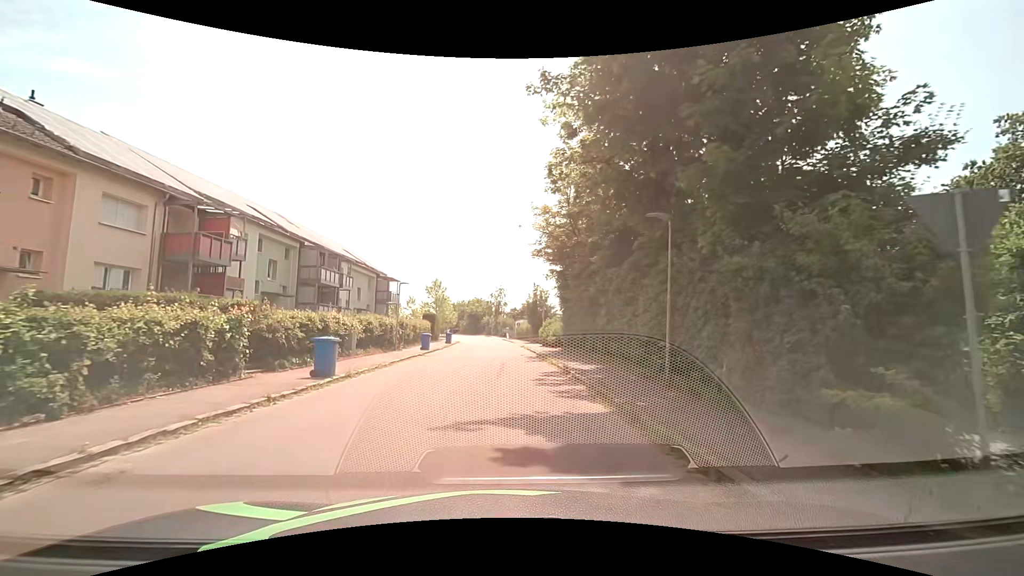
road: residential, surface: asphalt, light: Day
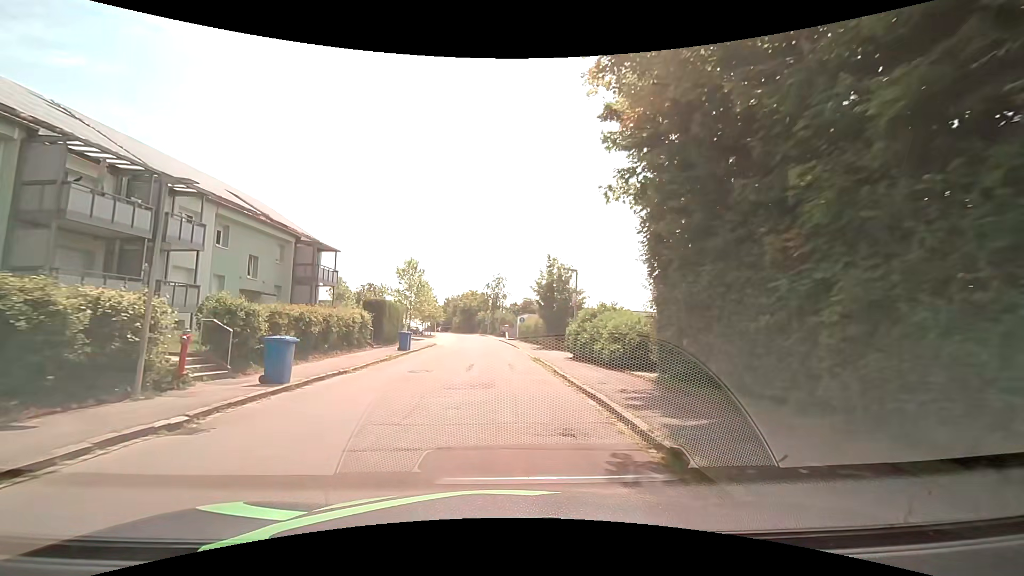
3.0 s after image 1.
(+0.2, +21.2) m; 0°
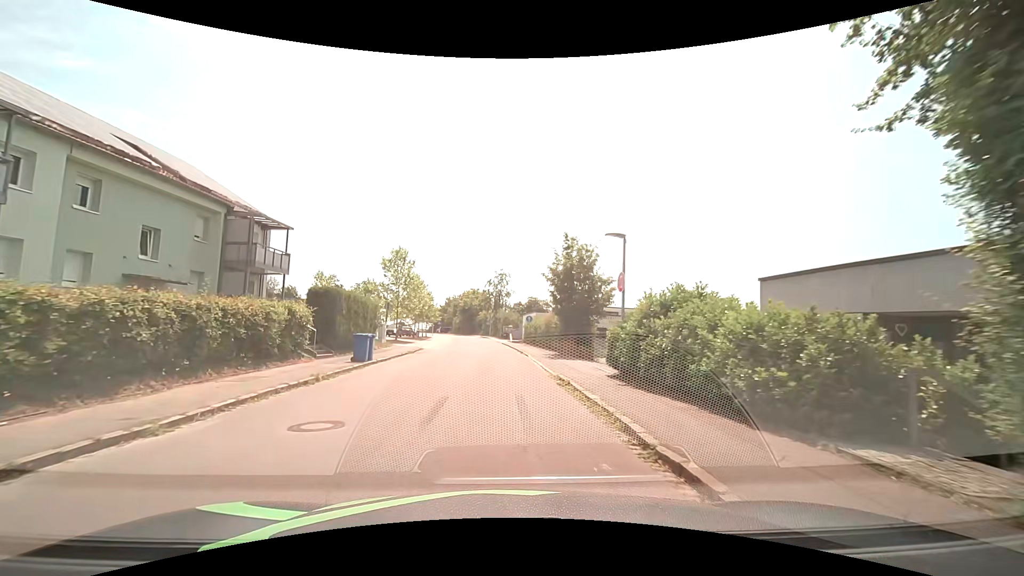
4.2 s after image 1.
(0.0, +9.0) m; +2°
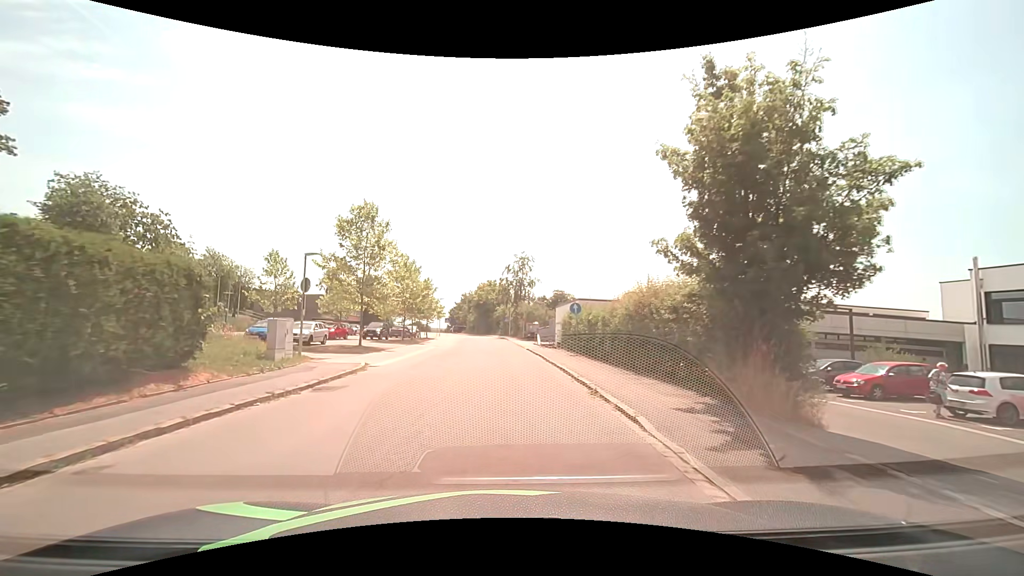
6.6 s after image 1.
(-0.9, +18.9) m; -4°
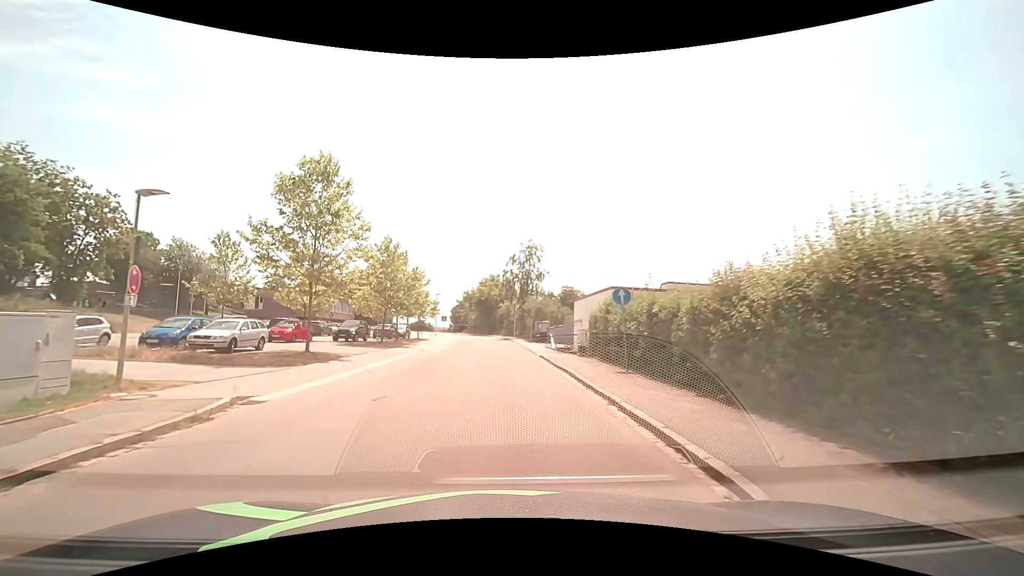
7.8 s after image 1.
(0.0, +9.2) m; 0°
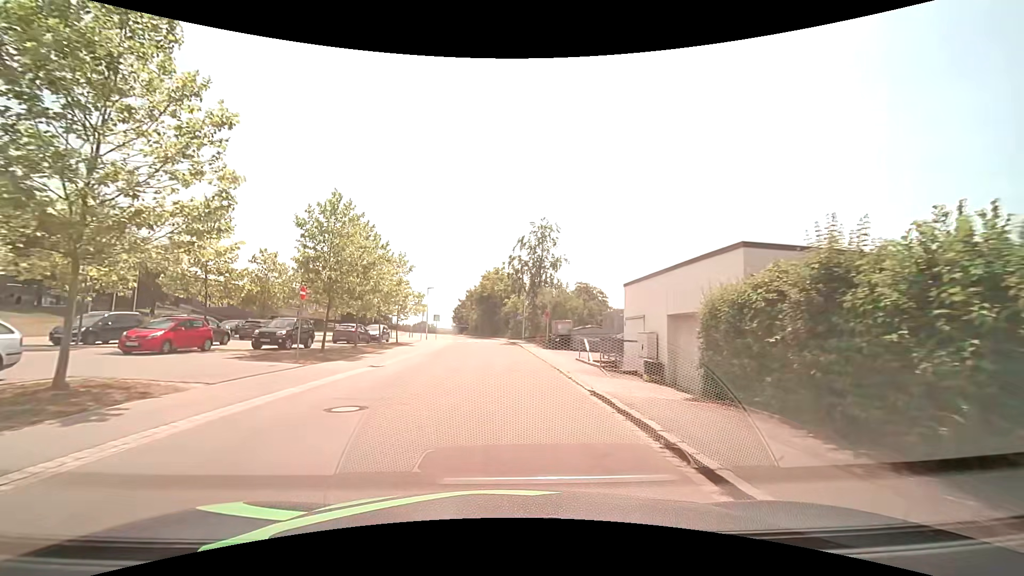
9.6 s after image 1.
(-0.1, +13.0) m; -1°
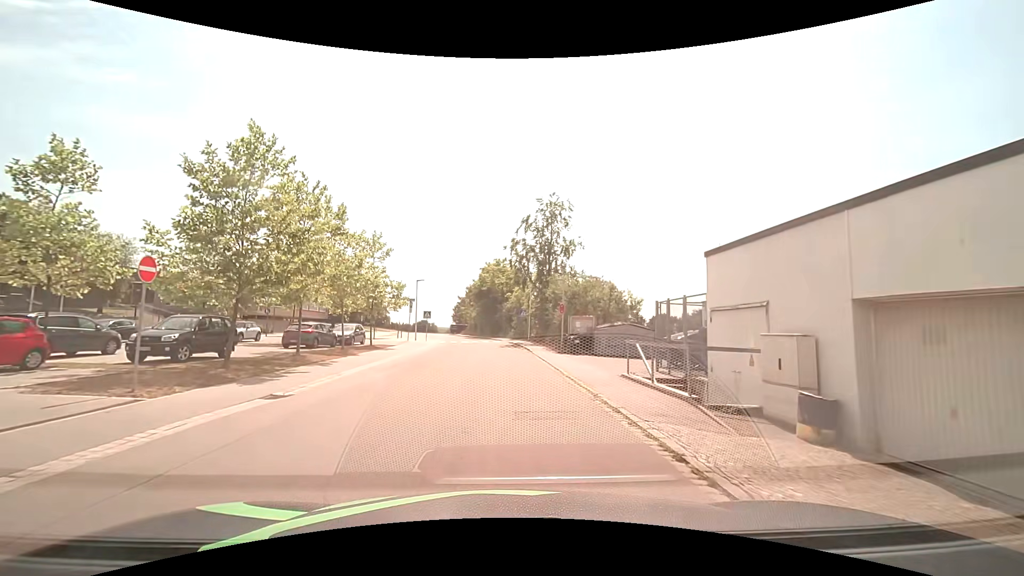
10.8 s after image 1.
(0.0, +8.5) m; -1°
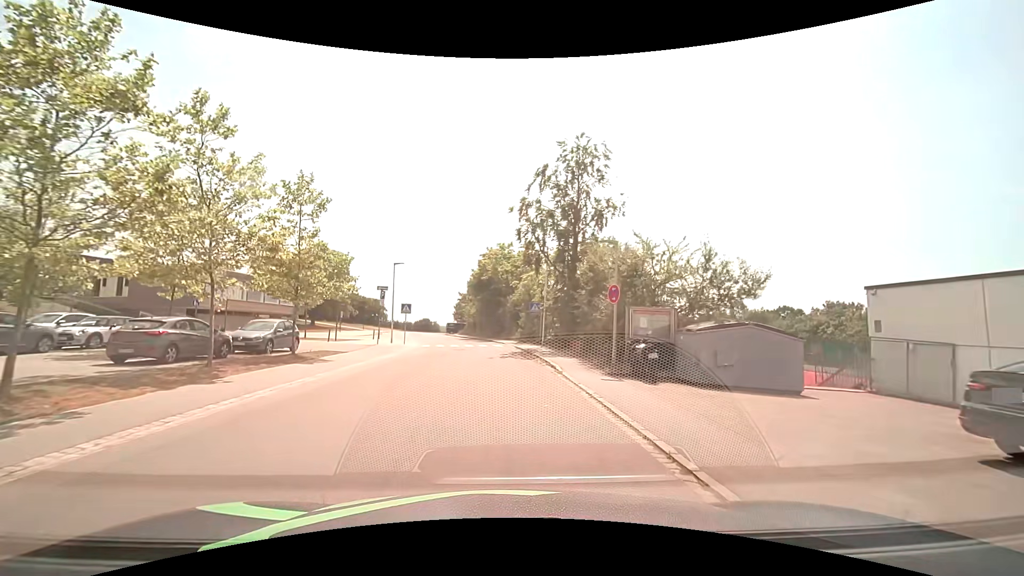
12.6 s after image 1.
(0.0, +12.5) m; 0°
